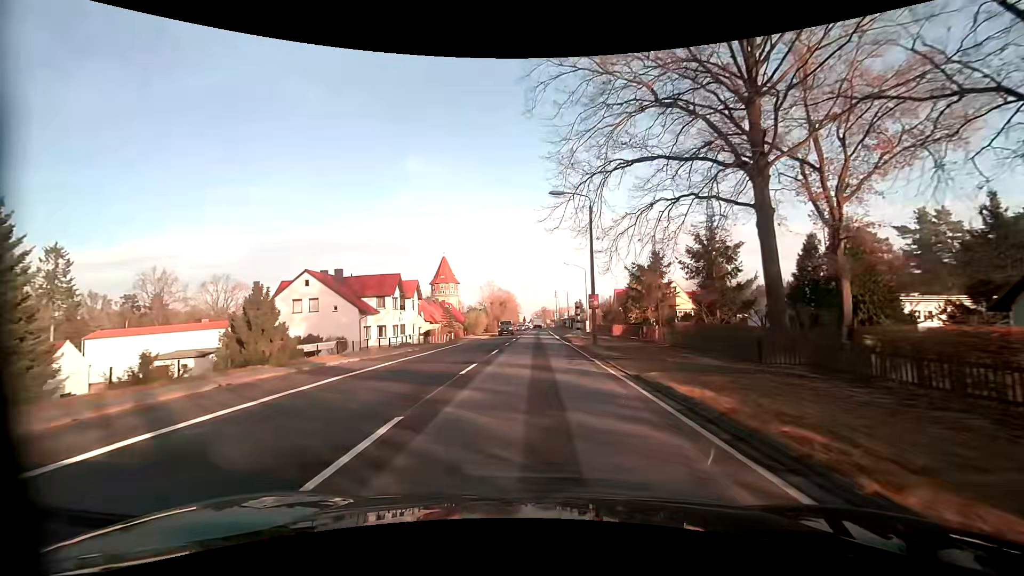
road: primary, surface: asphalt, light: Day
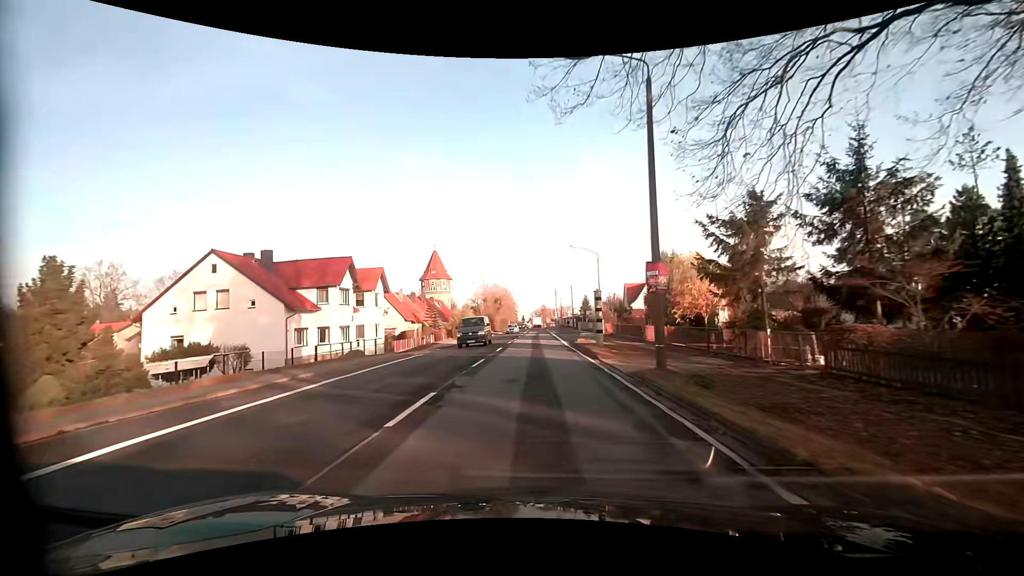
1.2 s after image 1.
(0.0, +15.3) m; +1°
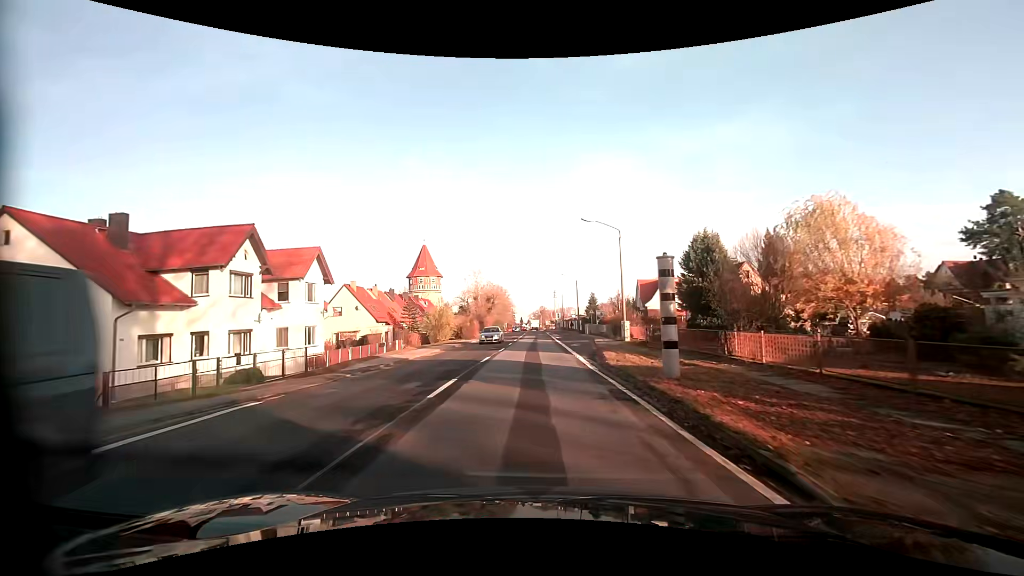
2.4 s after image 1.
(-0.1, +15.2) m; 0°
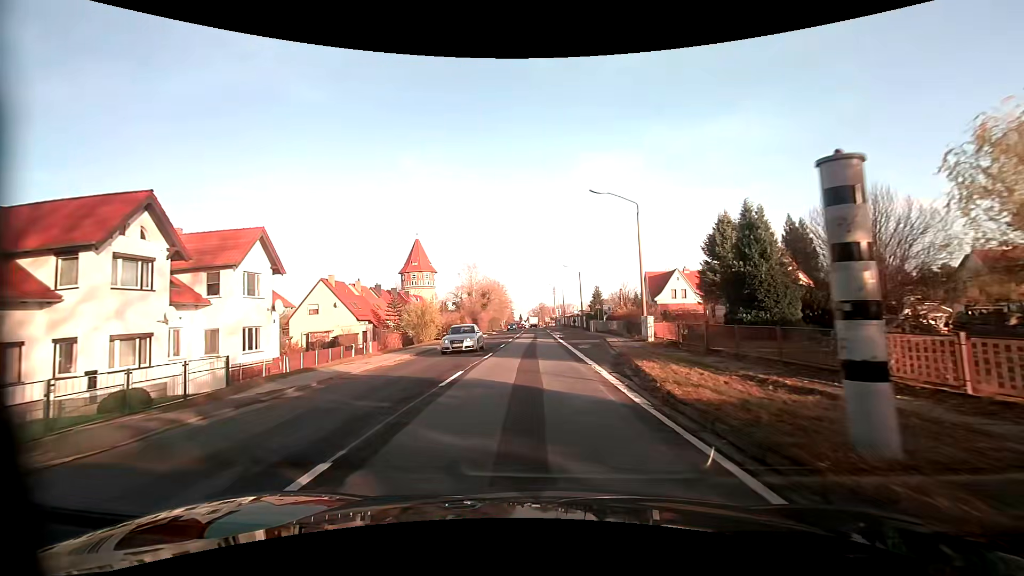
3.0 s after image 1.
(0.0, +7.6) m; 0°
(0, +10) (0, +20) (0, +30) (0, +40) (0, +50) (0, +60) (-1, +70) (-1, +80) (-1, +90) (-1, +100) m
